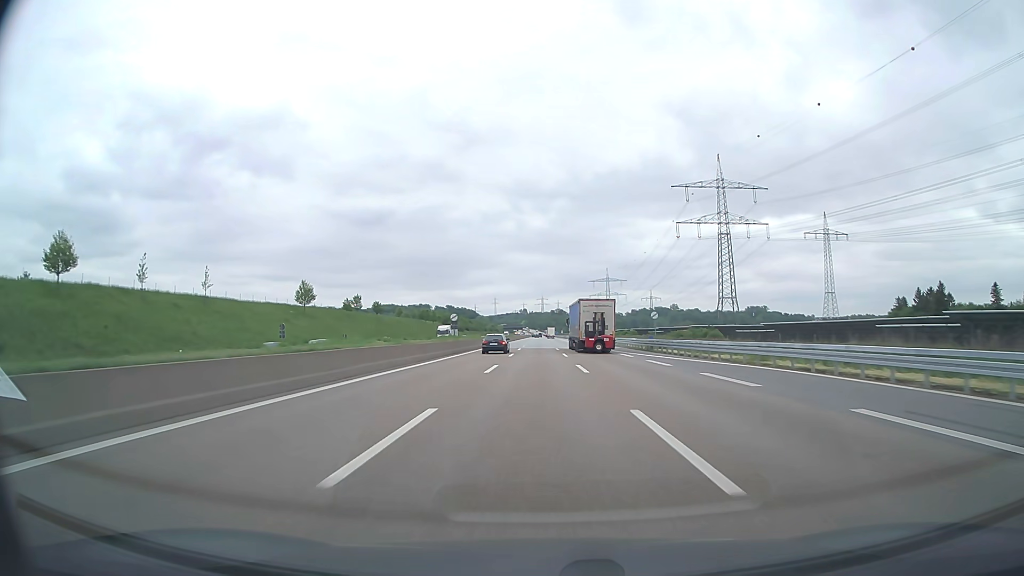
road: motorway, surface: asphalt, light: Day
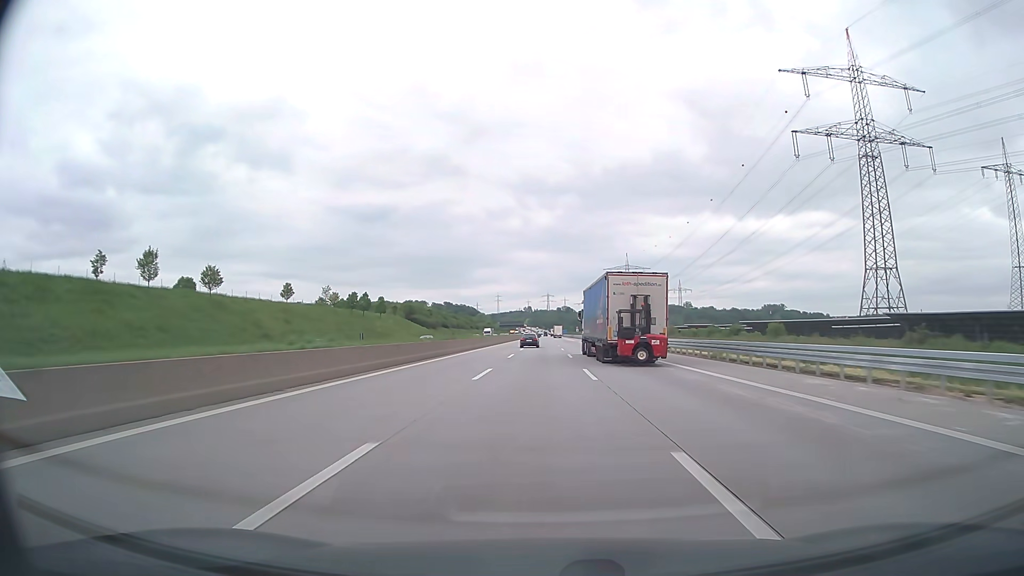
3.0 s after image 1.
(-0.3, +94.8) m; 0°
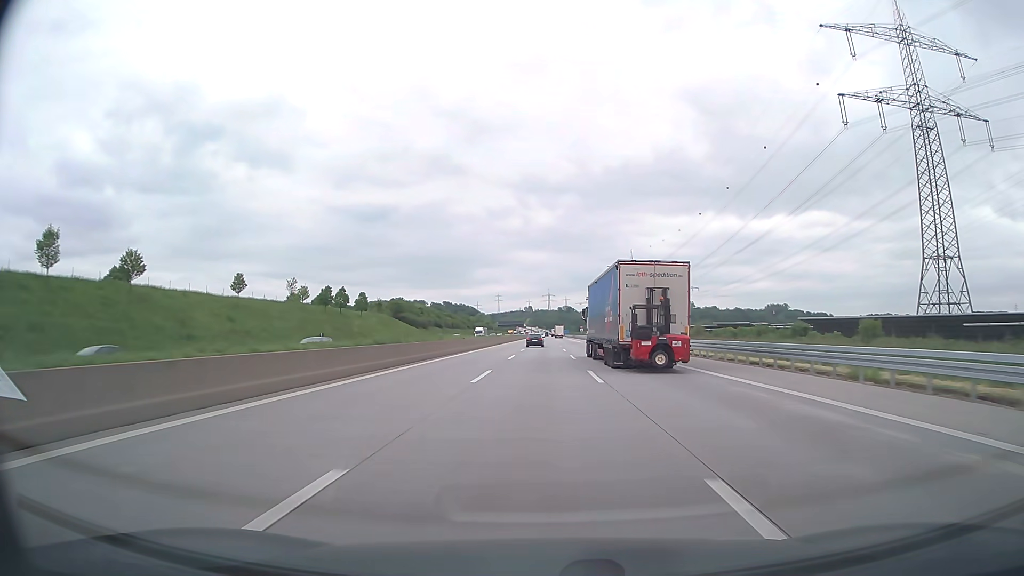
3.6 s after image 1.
(0.0, +19.3) m; 0°
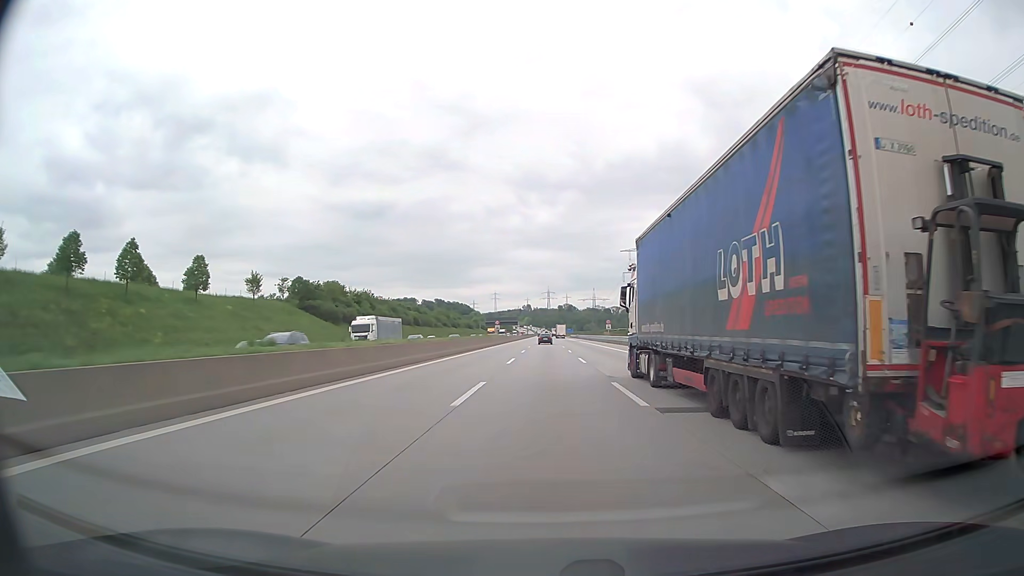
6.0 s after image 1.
(-0.1, +77.7) m; 0°
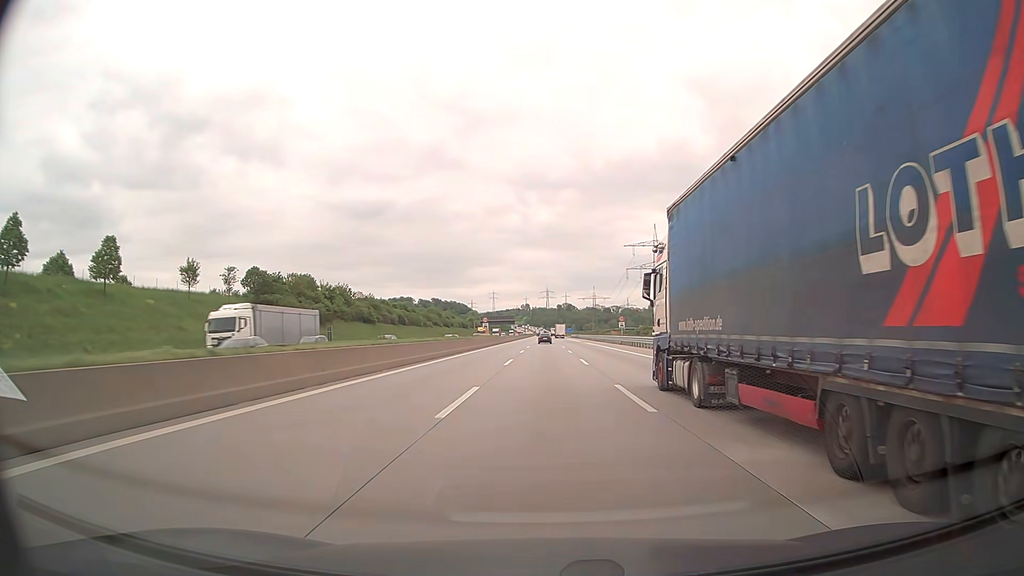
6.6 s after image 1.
(0.0, +19.6) m; 0°
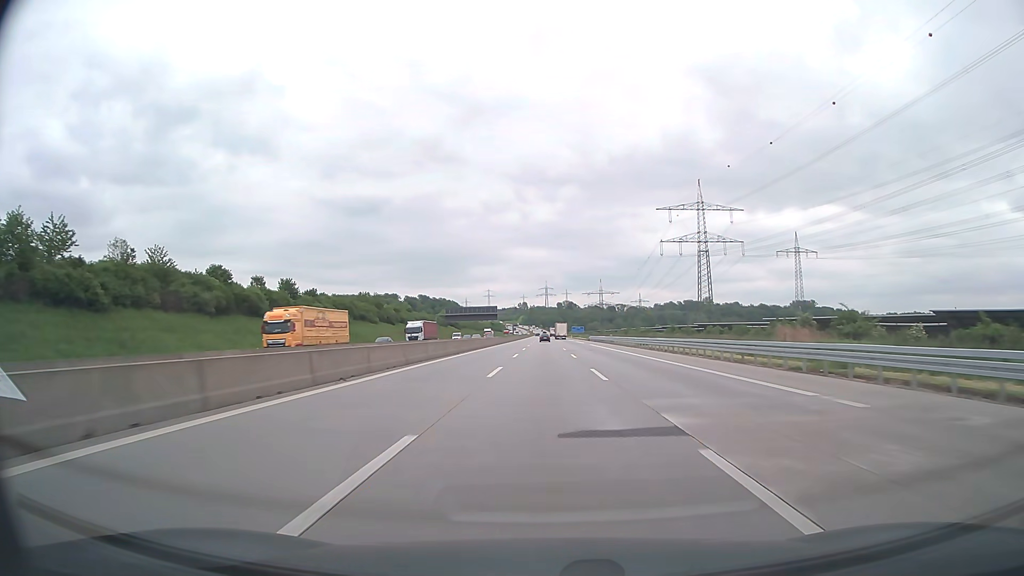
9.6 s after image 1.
(+0.1, +98.2) m; 0°
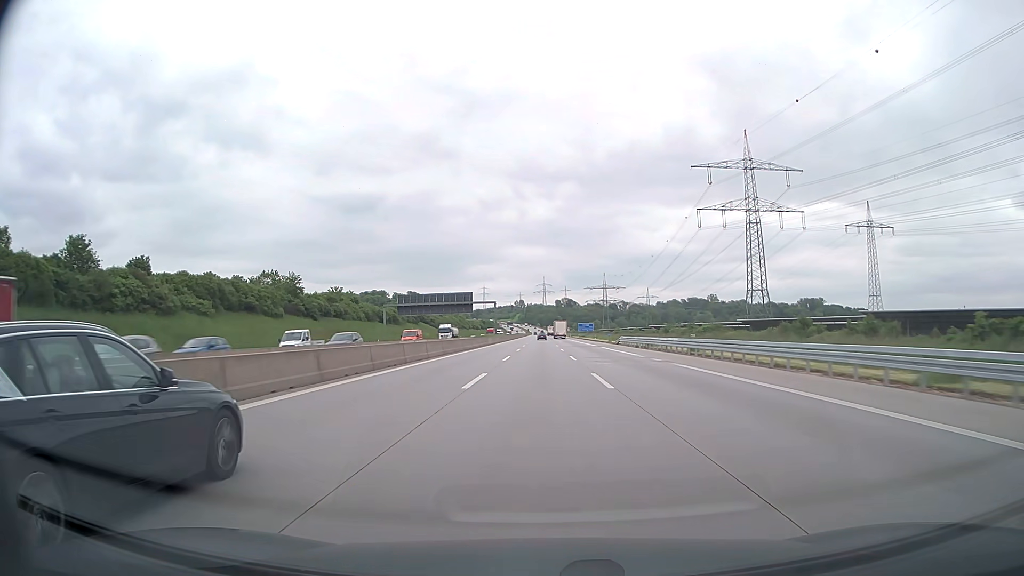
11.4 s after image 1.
(+0.2, +58.9) m; 0°
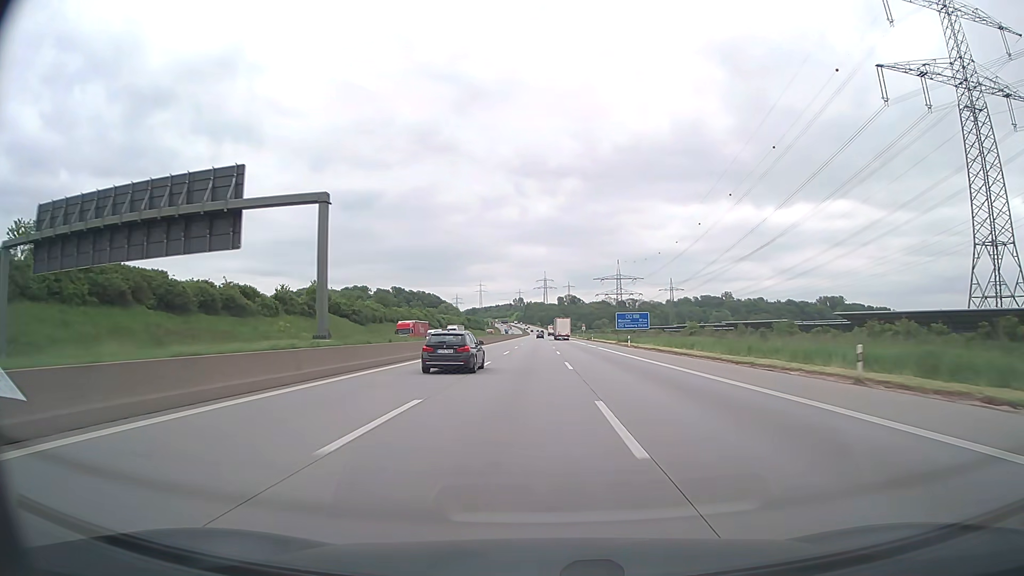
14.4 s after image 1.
(+0.2, +98.7) m; 0°
(0, +10) (0, +20) (0, +30) (0, +40) (0, +50) (0, +60) (0, +70) (0, +80) (-1, +90) (-1, +100) m
